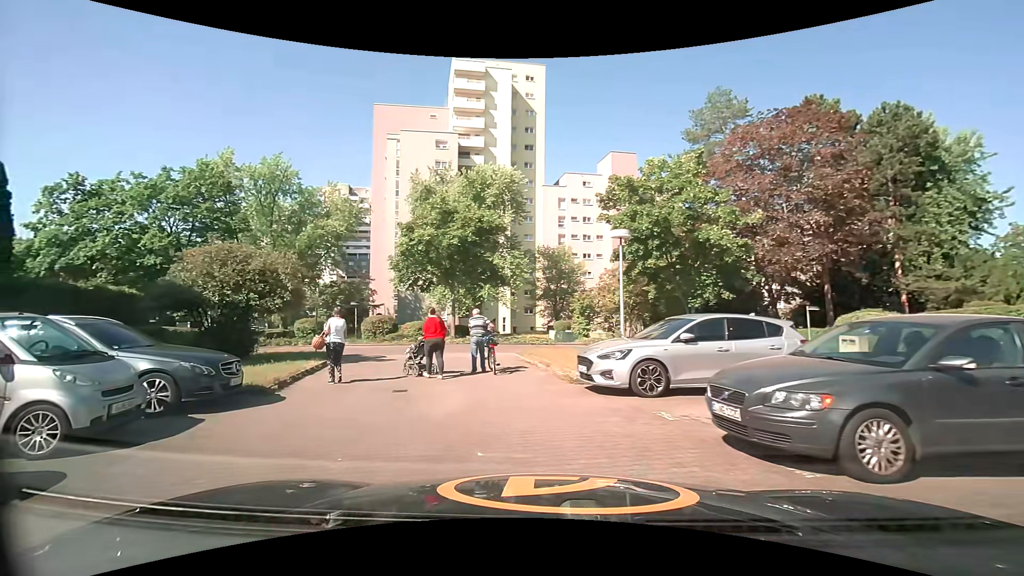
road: service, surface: paving_stones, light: Day
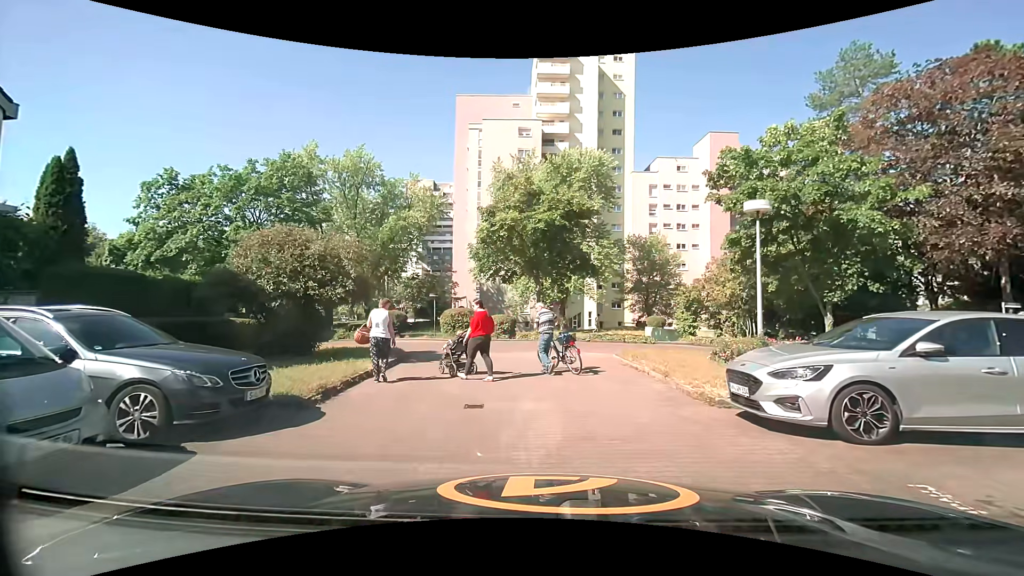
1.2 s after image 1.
(-0.3, +2.7) m; -9°
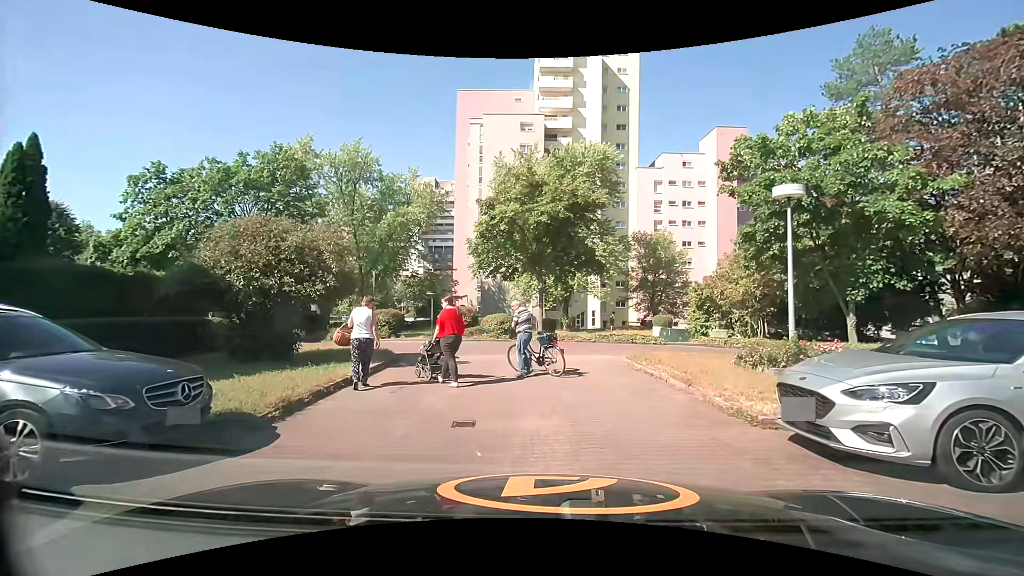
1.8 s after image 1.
(0.0, +1.3) m; -2°
